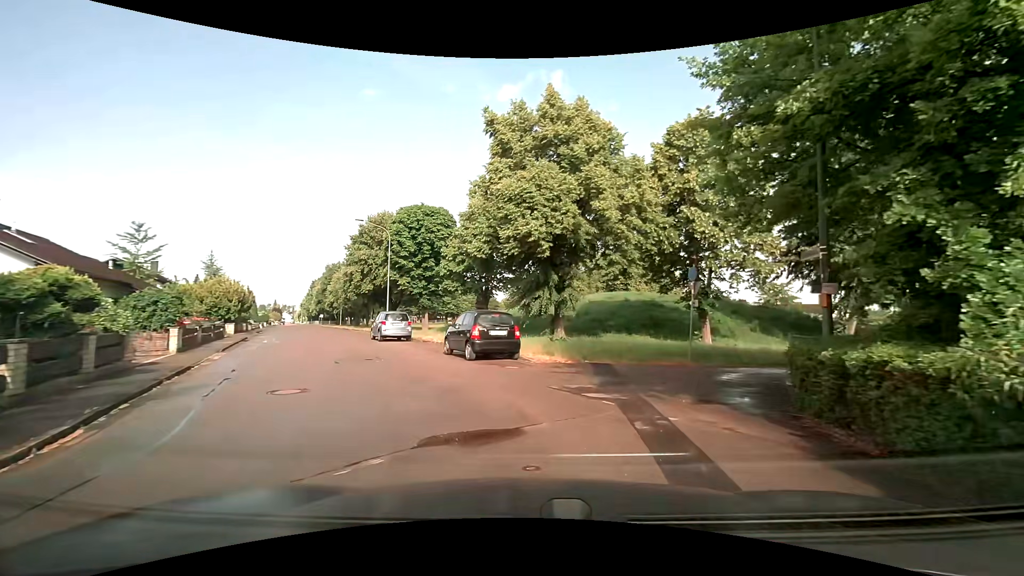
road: residential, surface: asphalt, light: Day
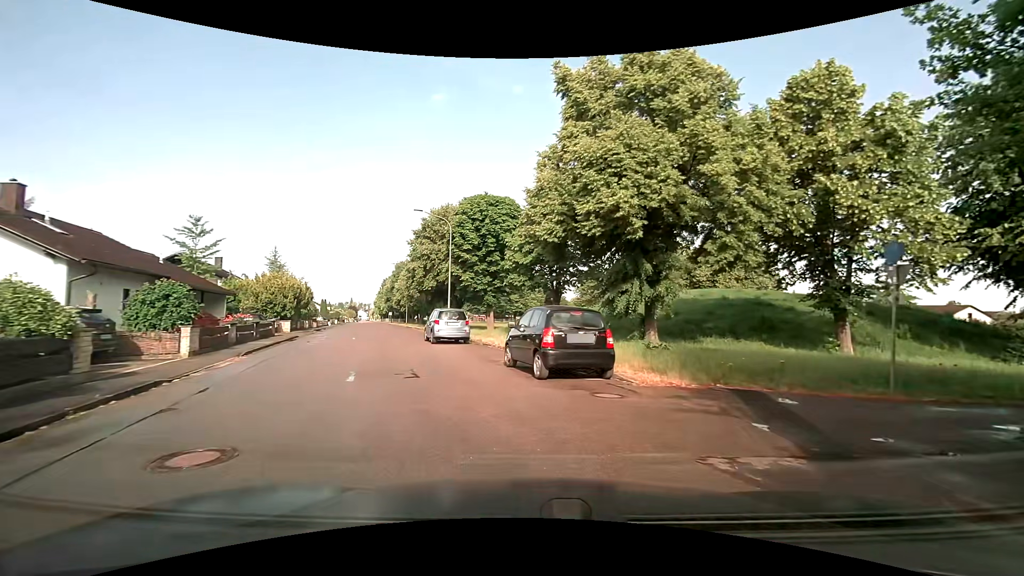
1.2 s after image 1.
(-0.3, +4.7) m; -8°
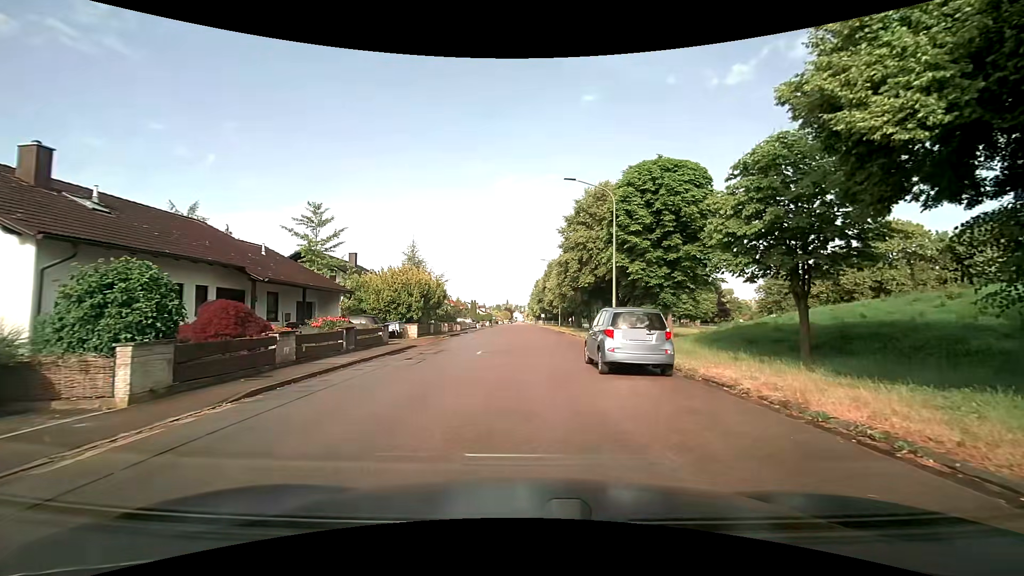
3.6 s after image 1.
(-1.6, +10.2) m; -18°
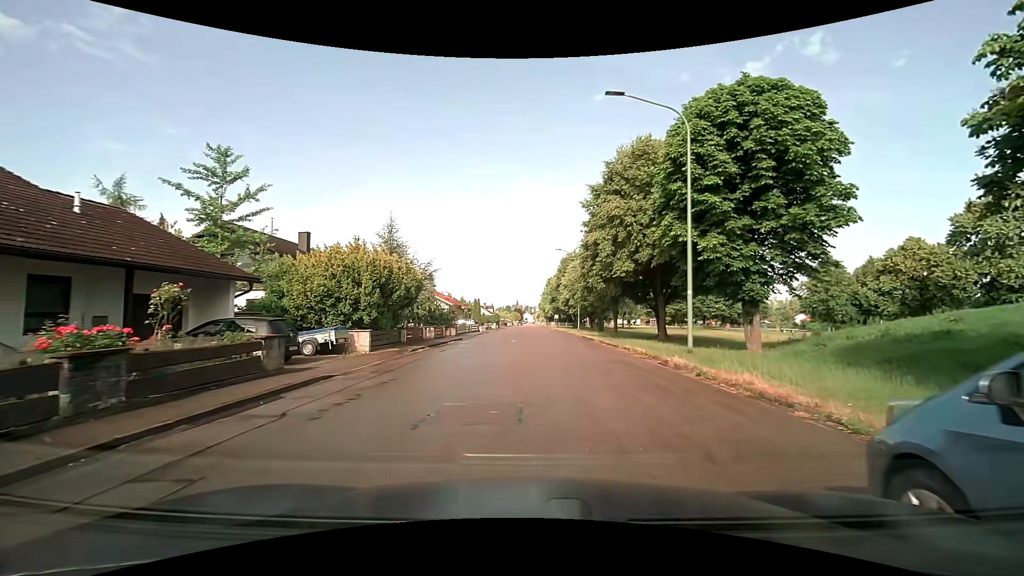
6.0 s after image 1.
(-0.3, +11.9) m; -2°
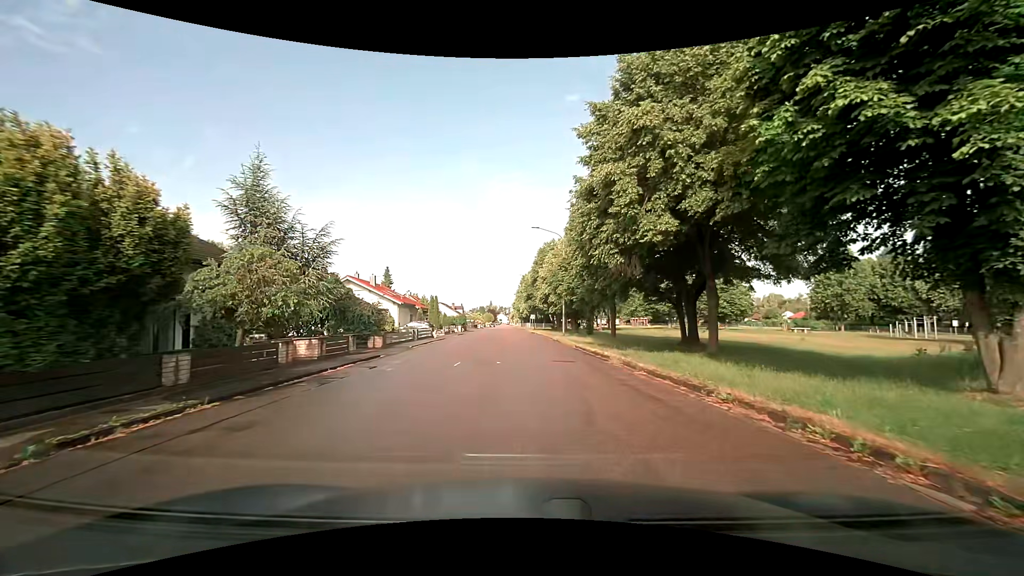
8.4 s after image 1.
(+0.6, +14.8) m; +4°
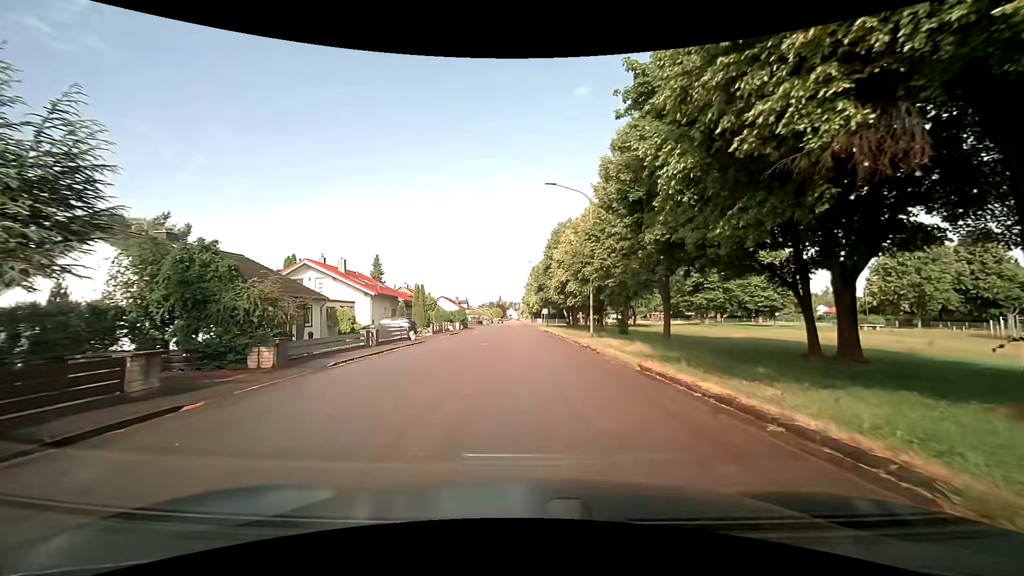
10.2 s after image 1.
(-0.2, +13.1) m; -2°
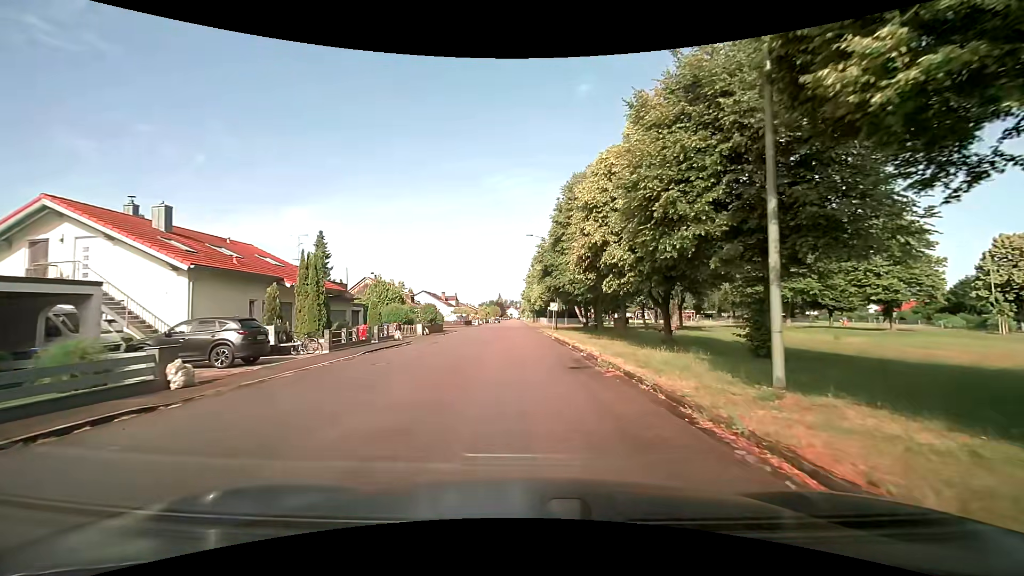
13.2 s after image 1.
(+0.2, +23.3) m; 0°
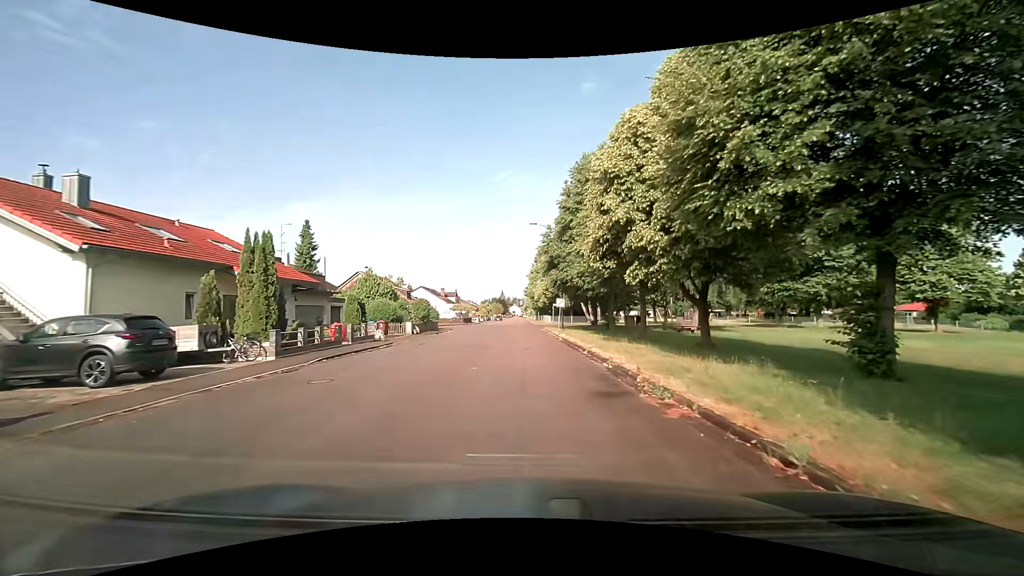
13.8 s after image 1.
(0.0, +4.9) m; 0°
(0, +10) (0, +20) (0, +30) (-1, +40) (-1, +50) (-1, +60) (-1, +70) (-1, +80) (-1, +90) (-1, +100) m
